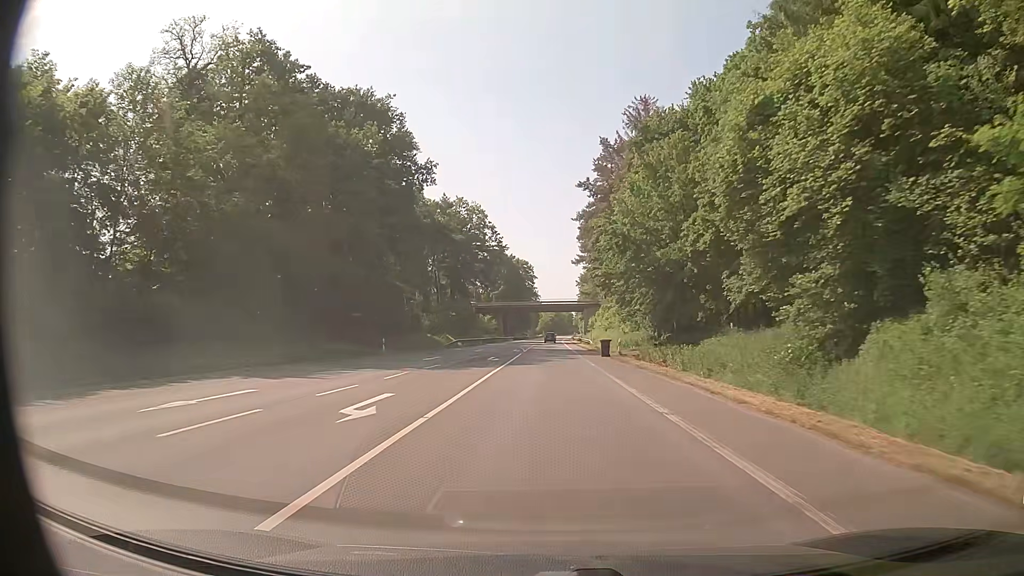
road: primary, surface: asphalt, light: Day
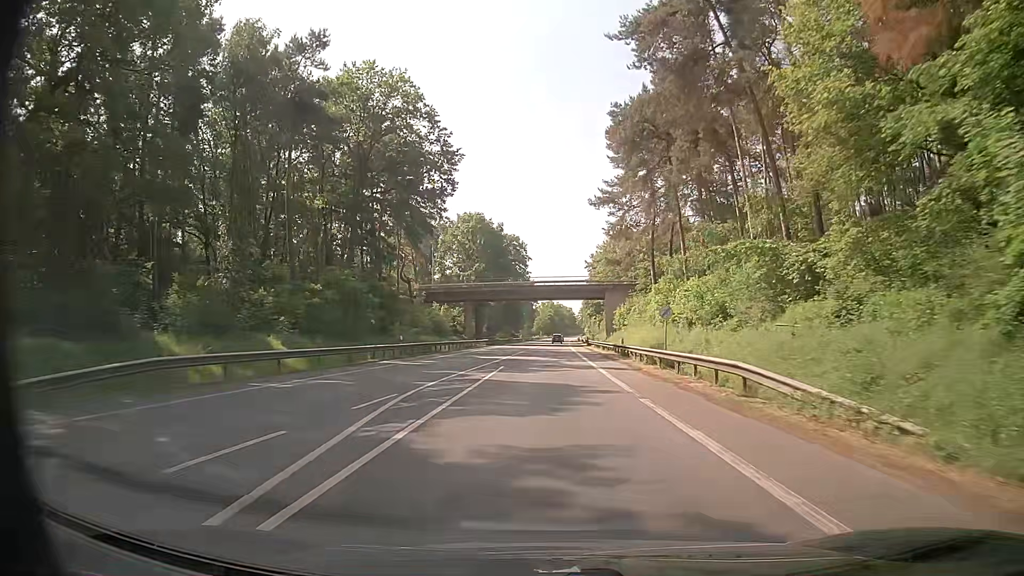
(0.0, +56.4) m; 0°
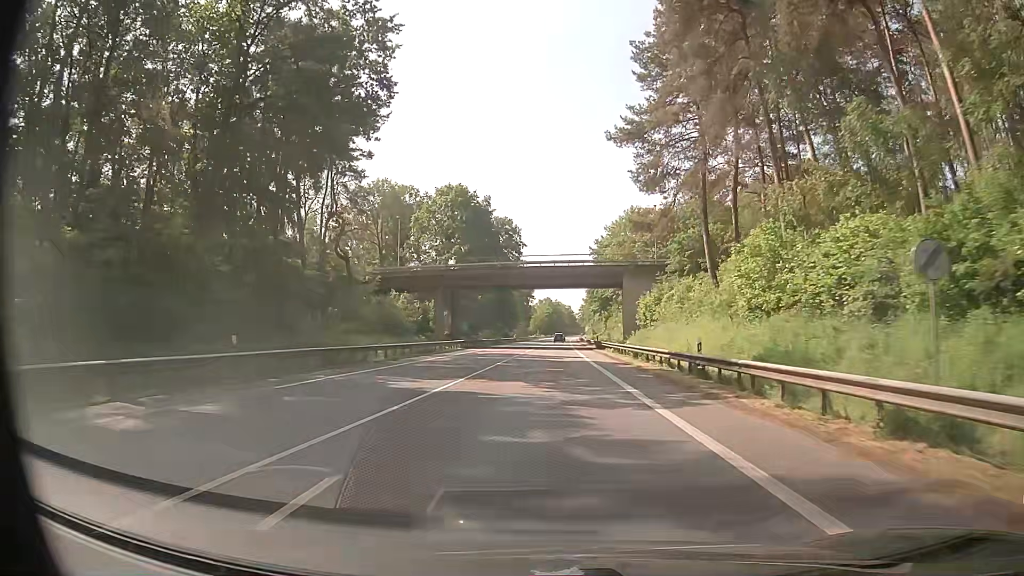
(0.0, +22.6) m; 0°
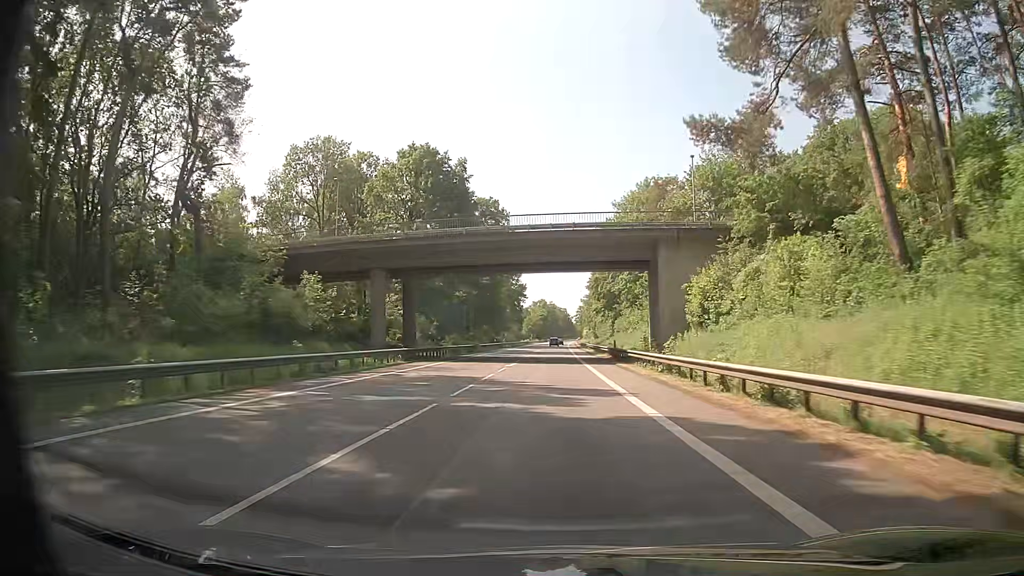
(+0.2, +23.2) m; +1°
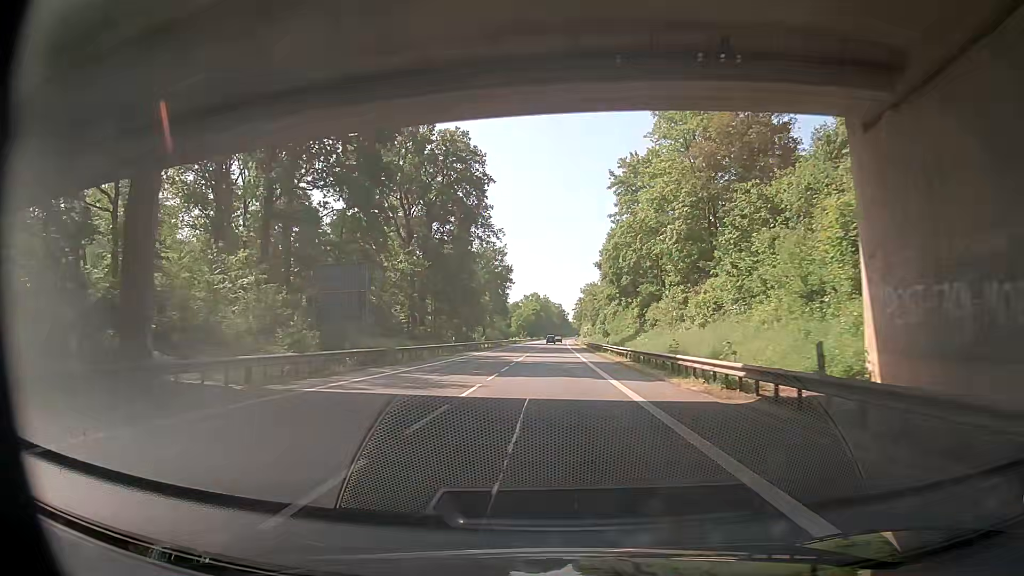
(+0.1, +36.8) m; 0°
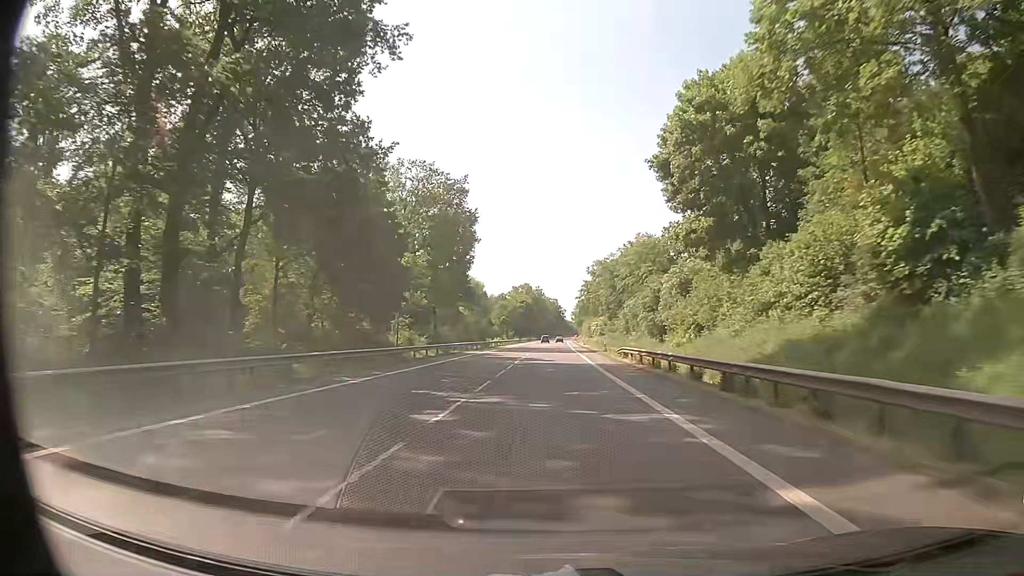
(+0.3, +53.0) m; +1°
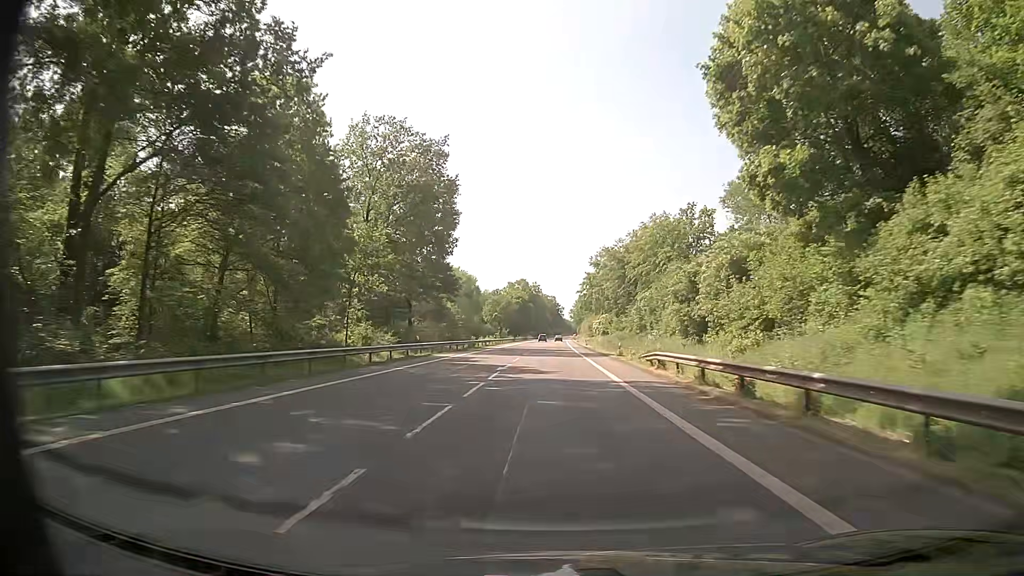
(-0.1, +13.9) m; 0°
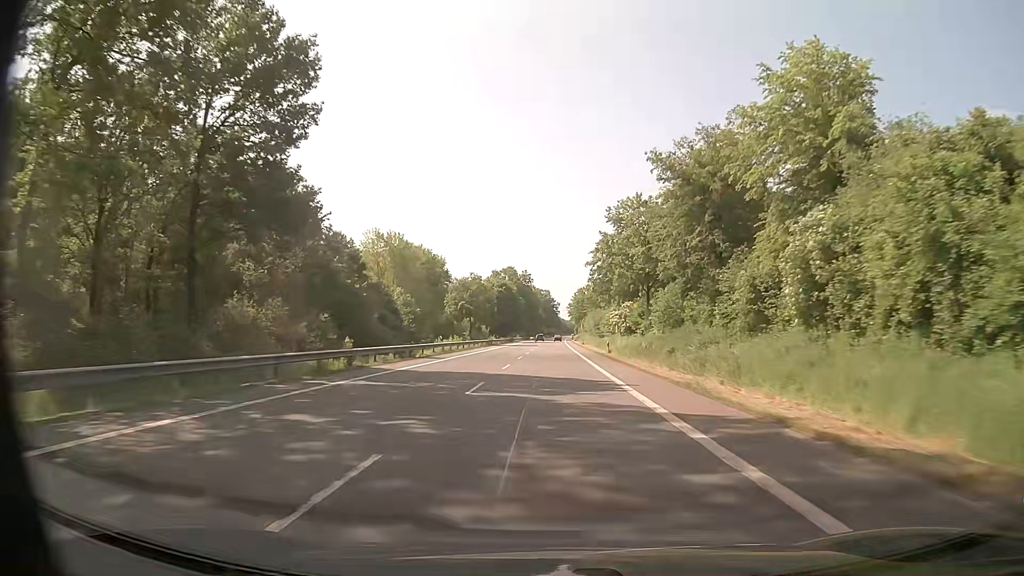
(+0.3, +43.2) m; +1°
(0, +10) (0, +20) (0, +30) (0, +40) (0, +50) (0, +60) (0, +70) (0, +80) (0, +90) (0, +100) m
